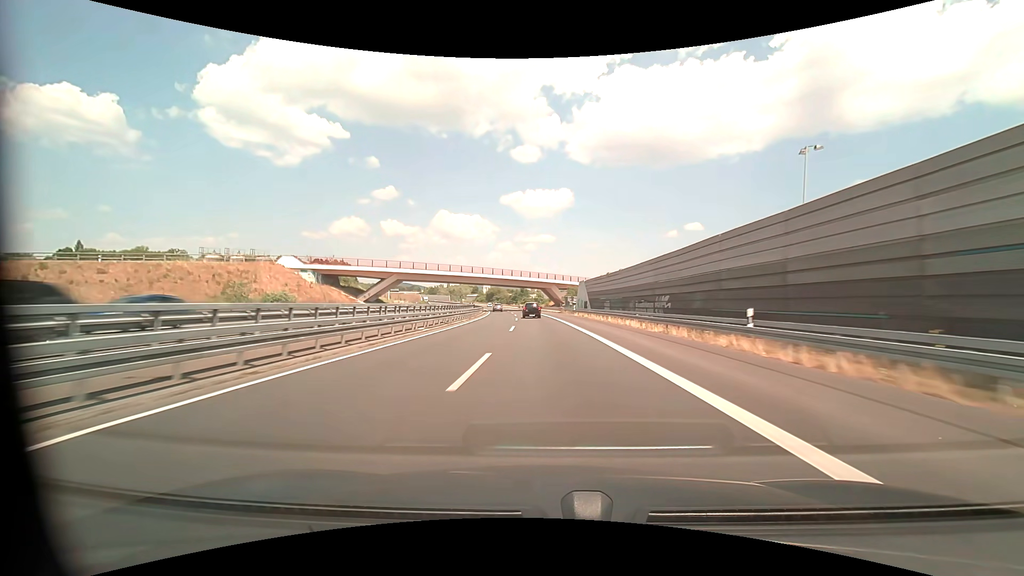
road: motorway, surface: asphalt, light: Day
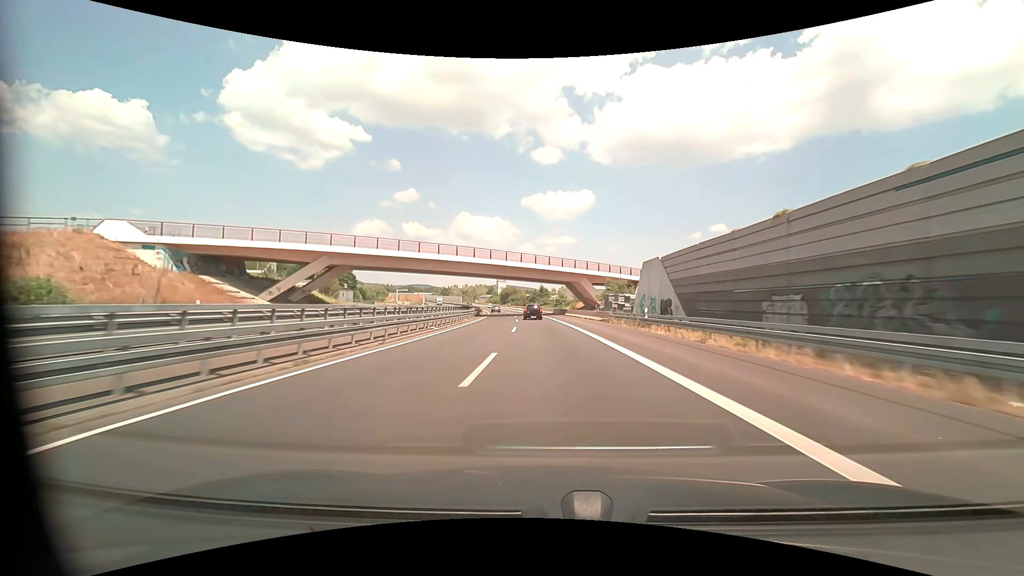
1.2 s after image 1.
(-0.8, +35.8) m; -2°
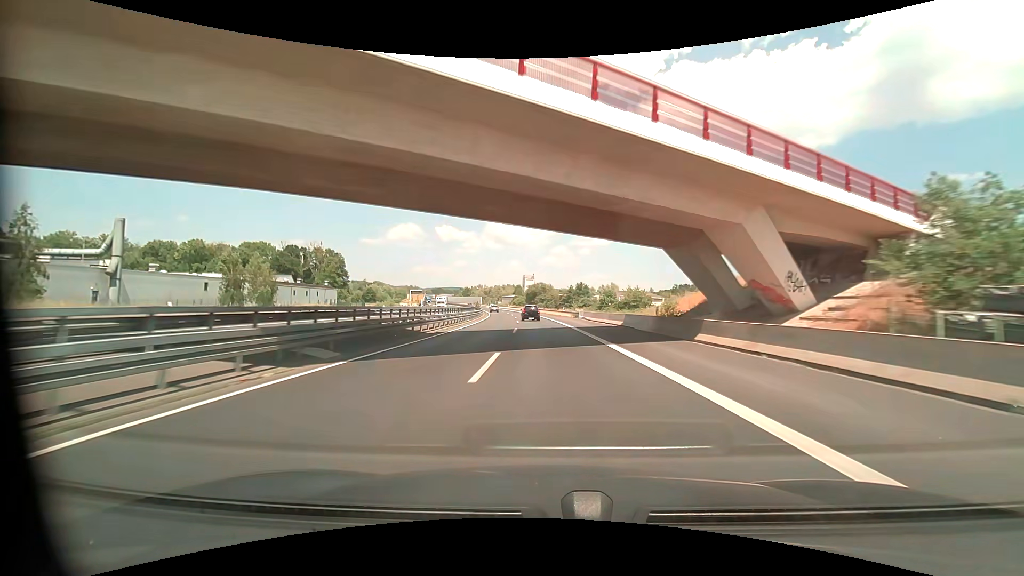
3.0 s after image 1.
(-1.8, +53.7) m; -4°
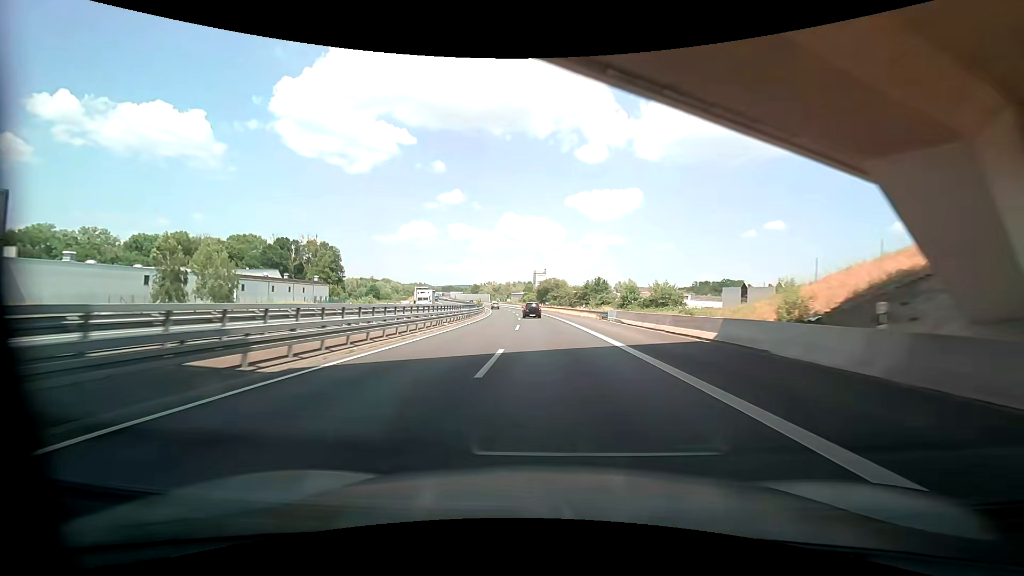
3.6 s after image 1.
(-0.2, +17.9) m; -1°
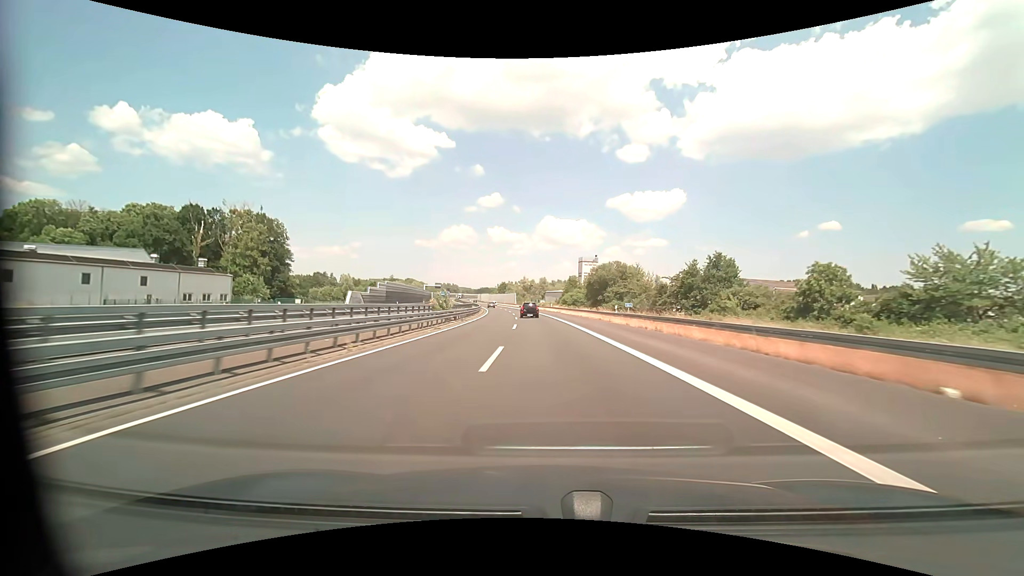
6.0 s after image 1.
(-3.1, +71.6) m; -5°
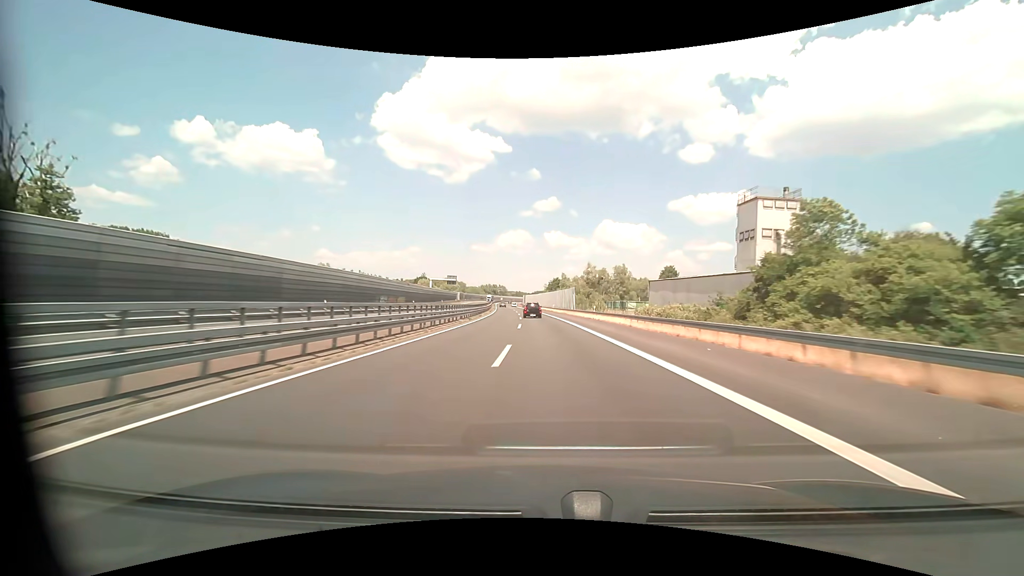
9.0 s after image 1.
(-5.4, +89.7) m; -7°
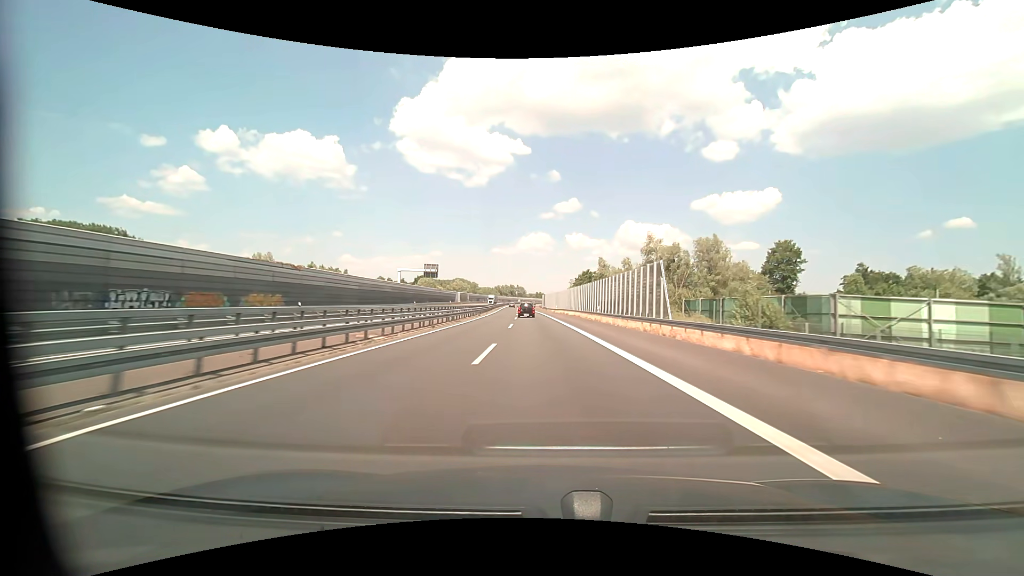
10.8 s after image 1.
(-1.1, +53.9) m; -3°
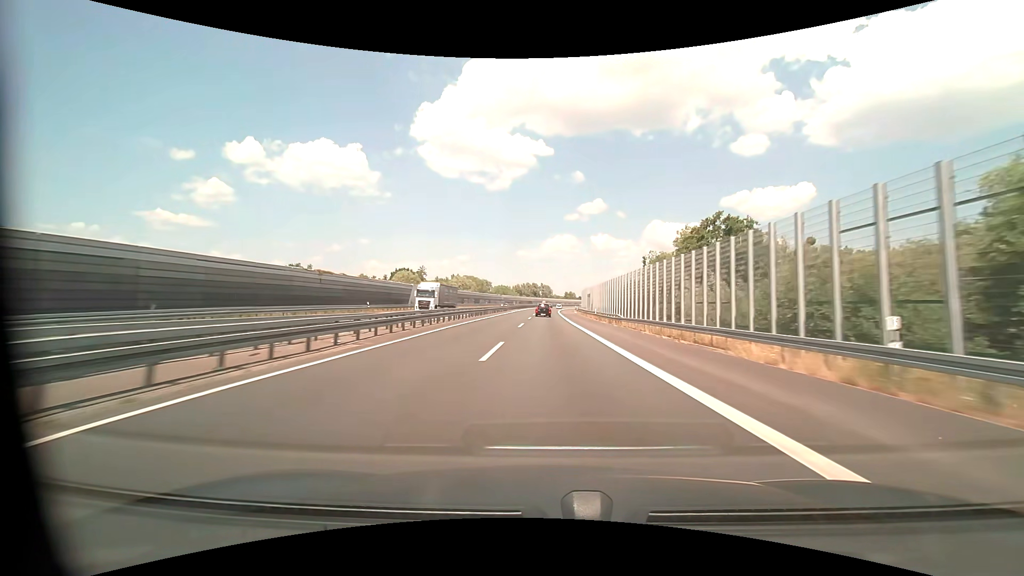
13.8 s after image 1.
(-3.4, +89.9) m; -3°
(0, +10) (0, +20) (0, +30) (0, +40) (0, +50) (0, +60) (0, +70) (+1, +80) (+1, +90) (+1, +100) m
